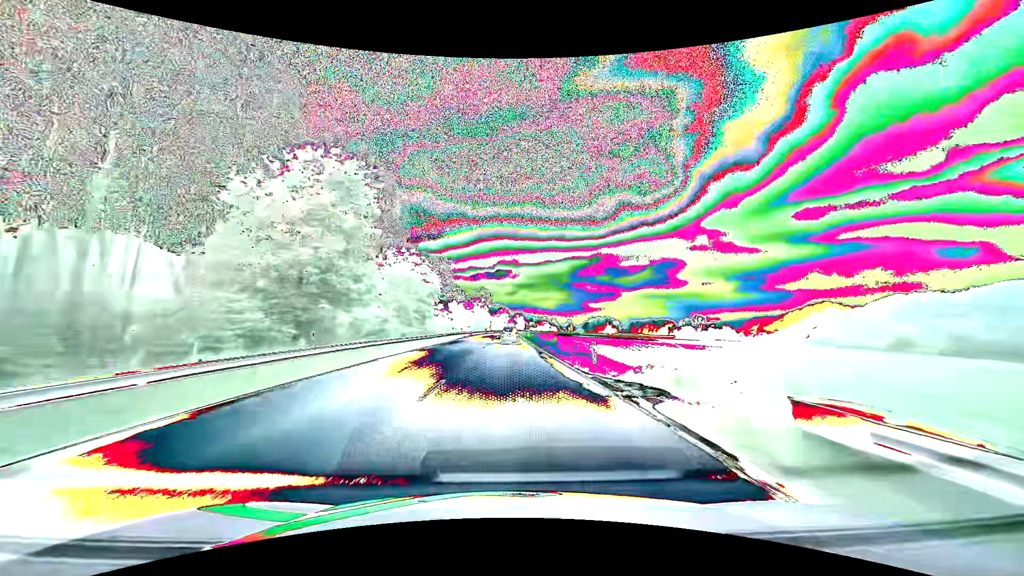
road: primary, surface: asphalt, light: Day
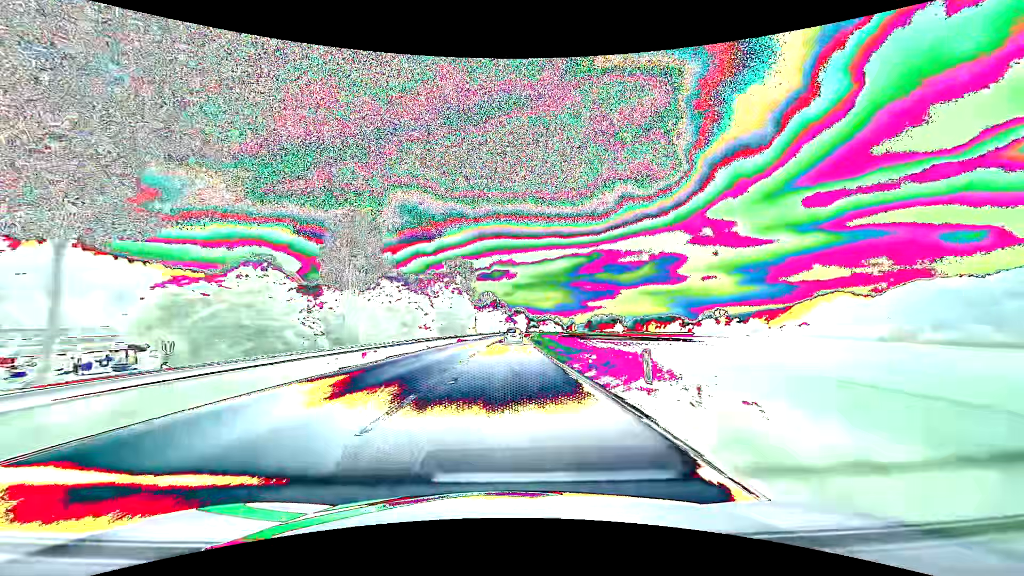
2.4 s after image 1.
(+0.1, +63.1) m; 0°
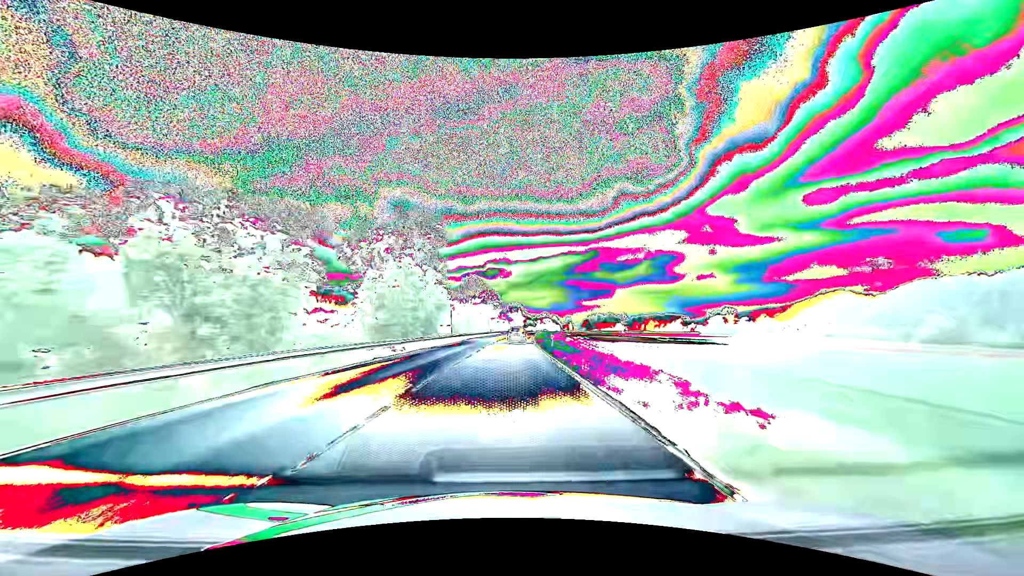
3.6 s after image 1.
(+0.1, +31.6) m; +1°
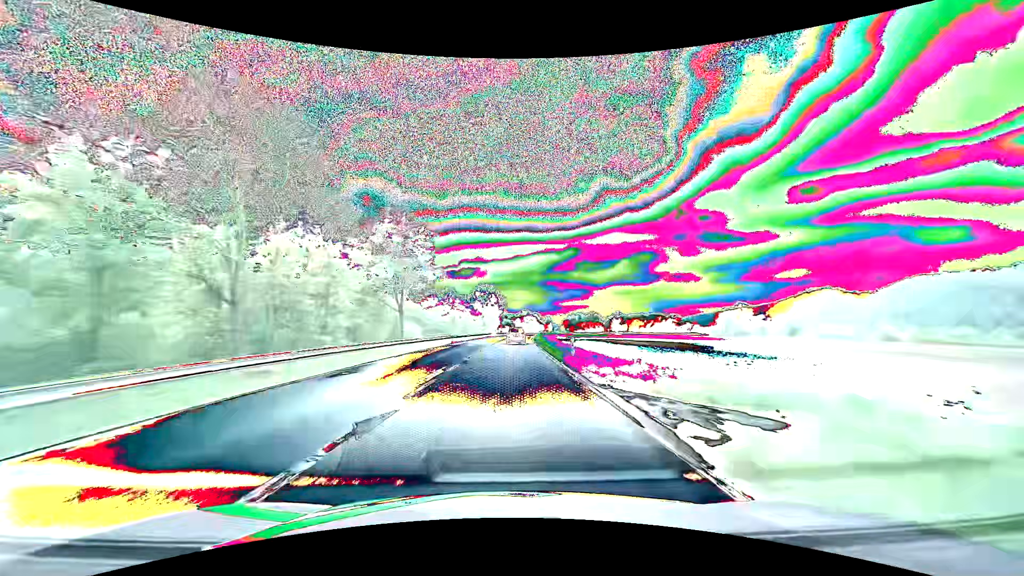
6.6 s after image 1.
(+1.9, +78.9) m; +3°
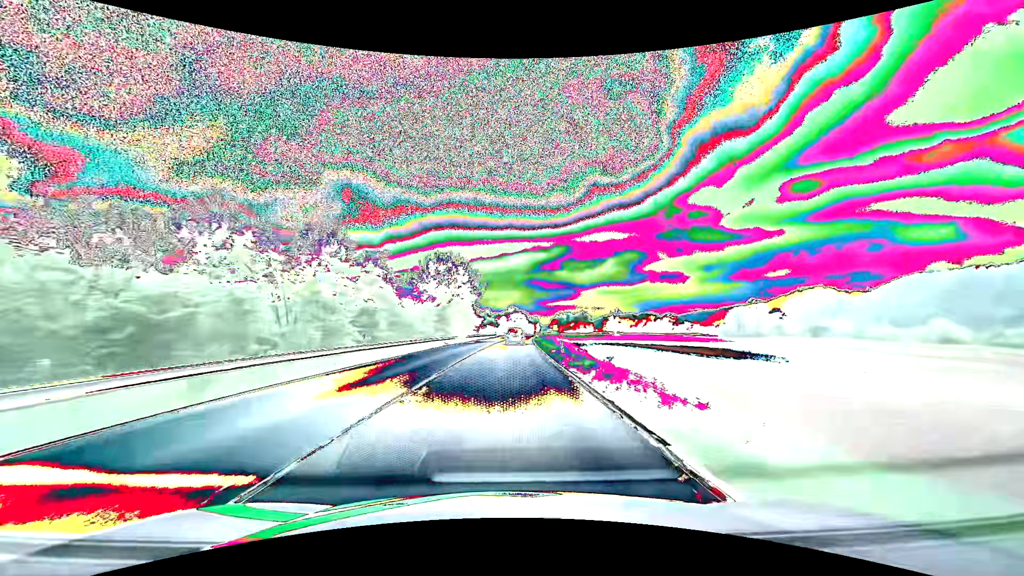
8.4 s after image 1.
(+0.7, +47.4) m; +2°
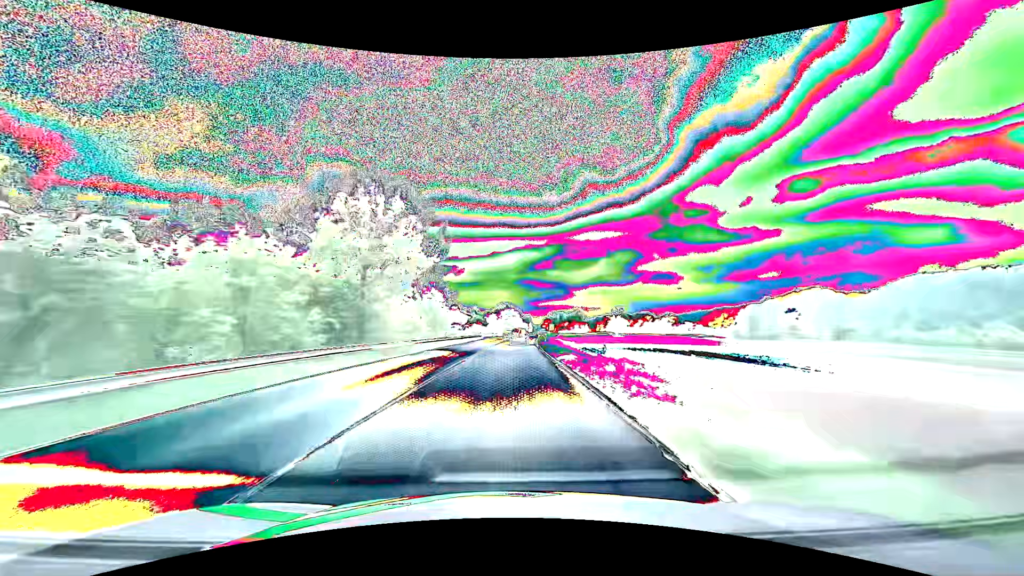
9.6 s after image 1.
(+0.3, +31.6) m; +1°
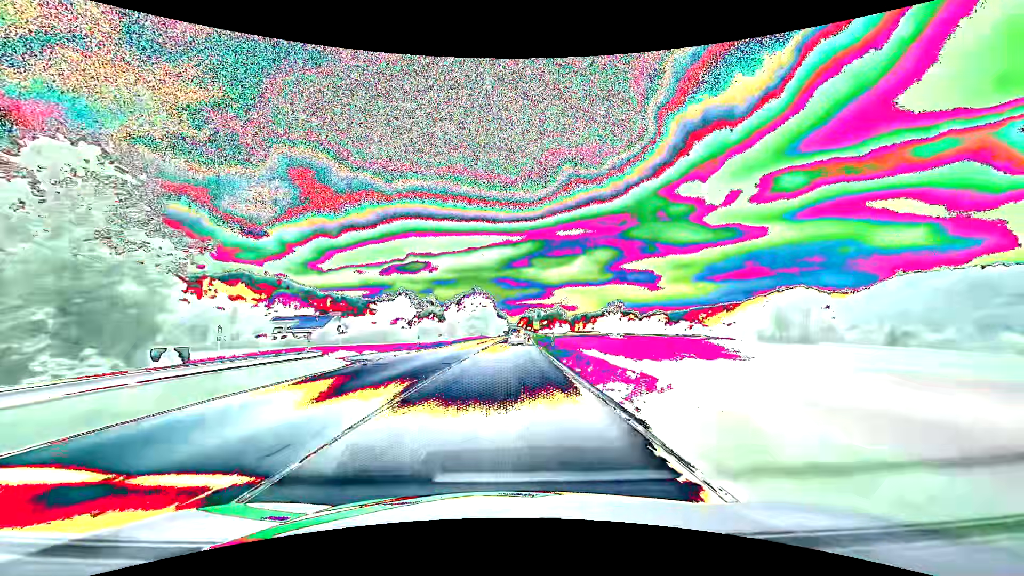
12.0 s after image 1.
(+1.5, +63.3) m; +3°
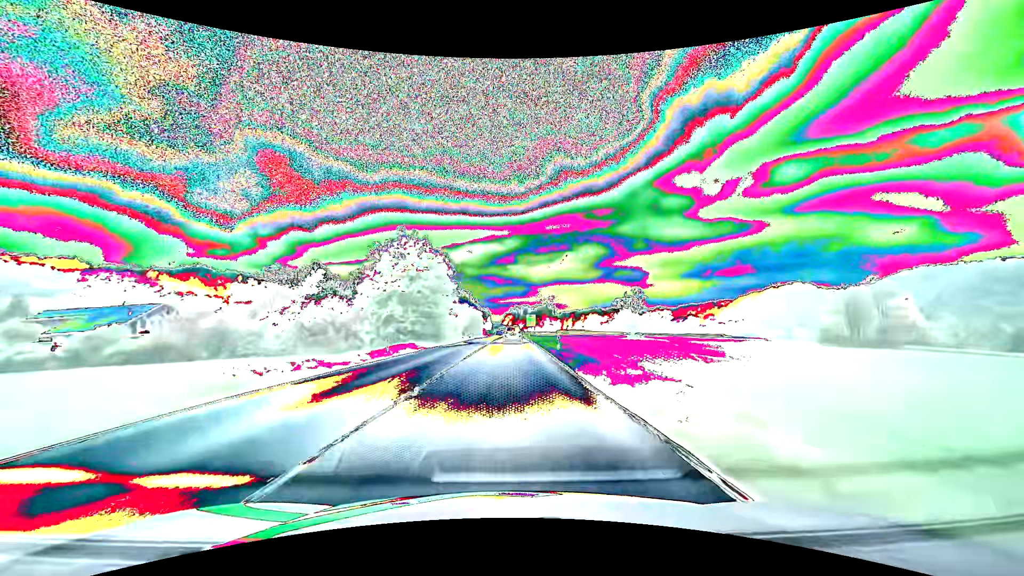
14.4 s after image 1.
(+1.2, +63.4) m; +2°
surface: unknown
(0, +10) (0, +20) (0, +30) (0, +40) (0, +50) (0, +60) (0, +70) (0, +80) (+1, +90) (+1, +100) m
